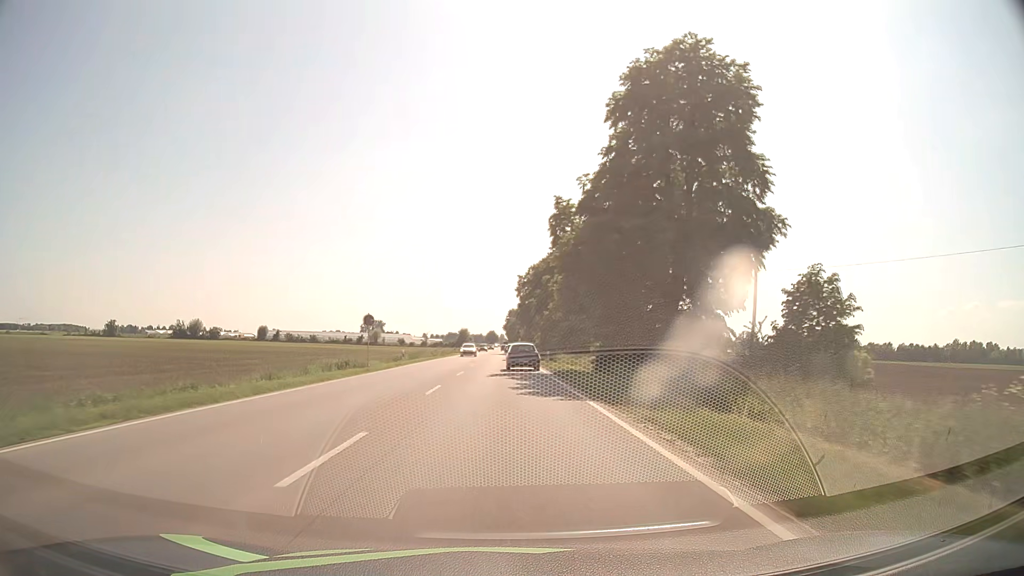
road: primary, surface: asphalt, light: Day
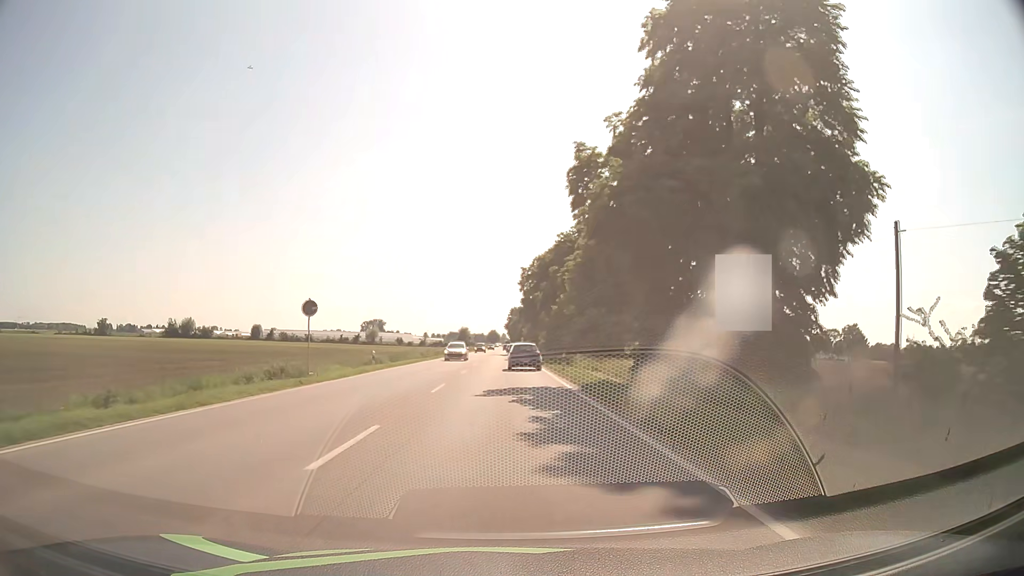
(0.0, +11.1) m; 0°
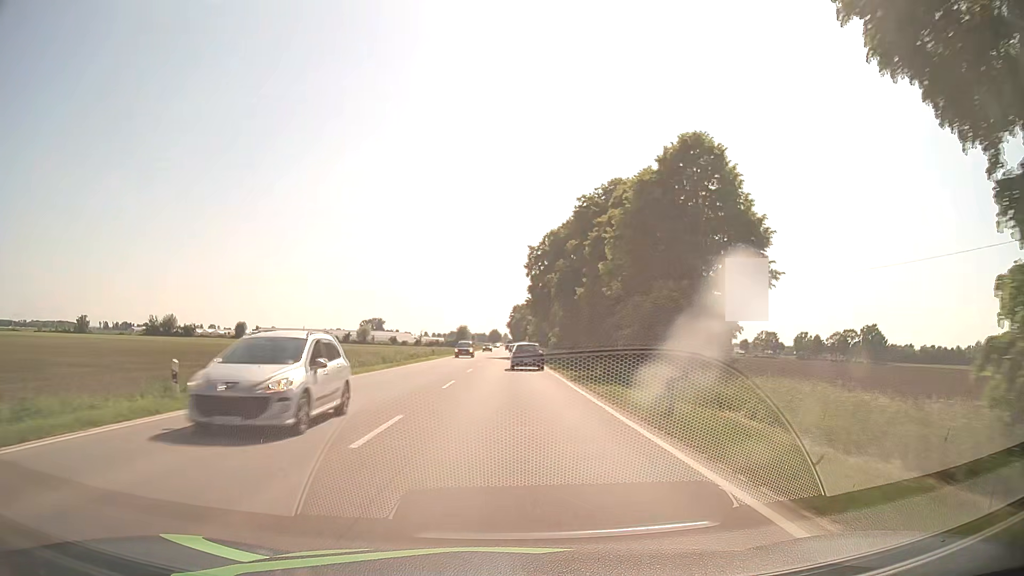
(-0.1, +22.3) m; 0°
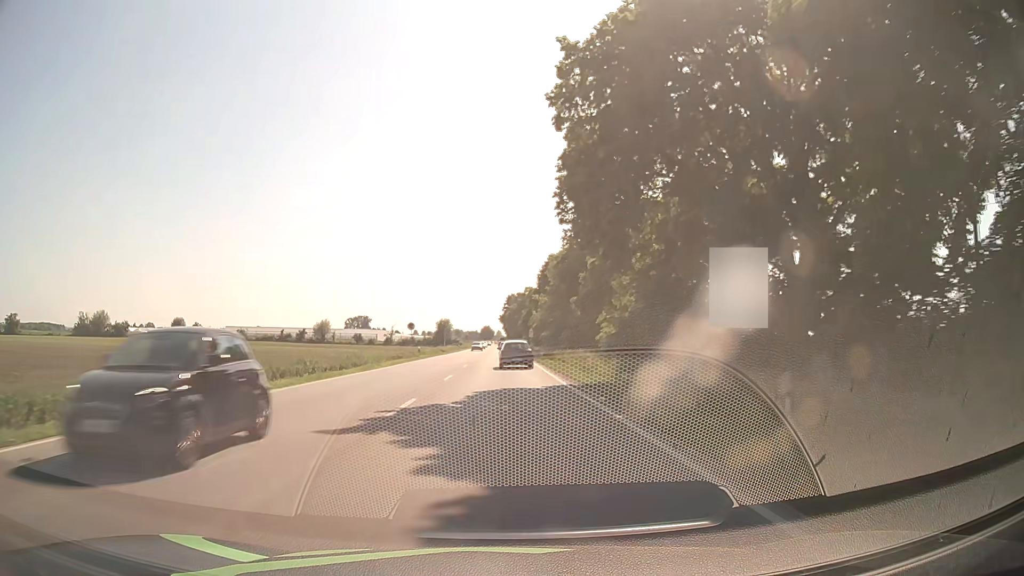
(+0.5, +56.2) m; +1°
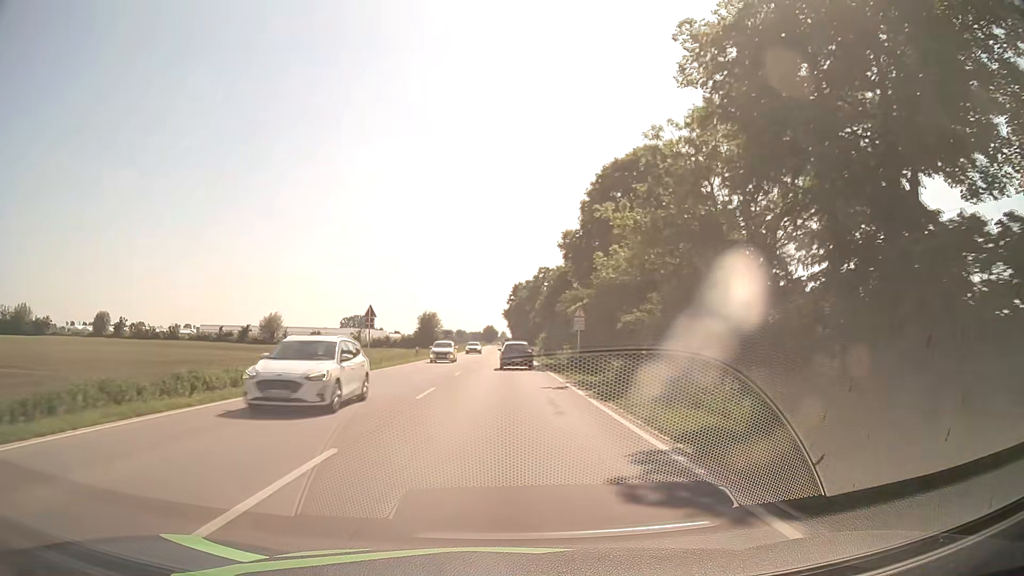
(-0.2, +55.7) m; -1°
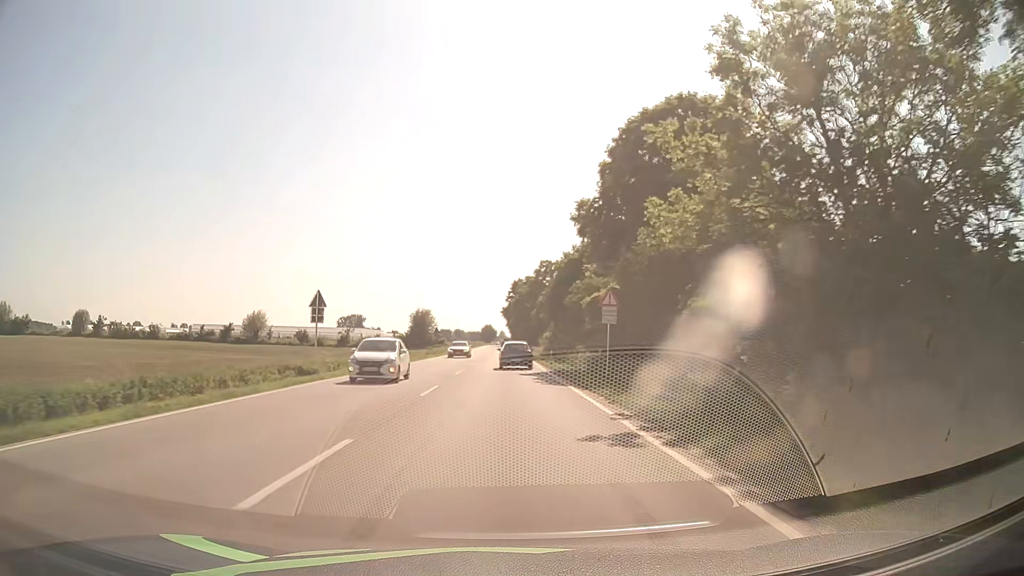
(0.0, +11.1) m; 0°
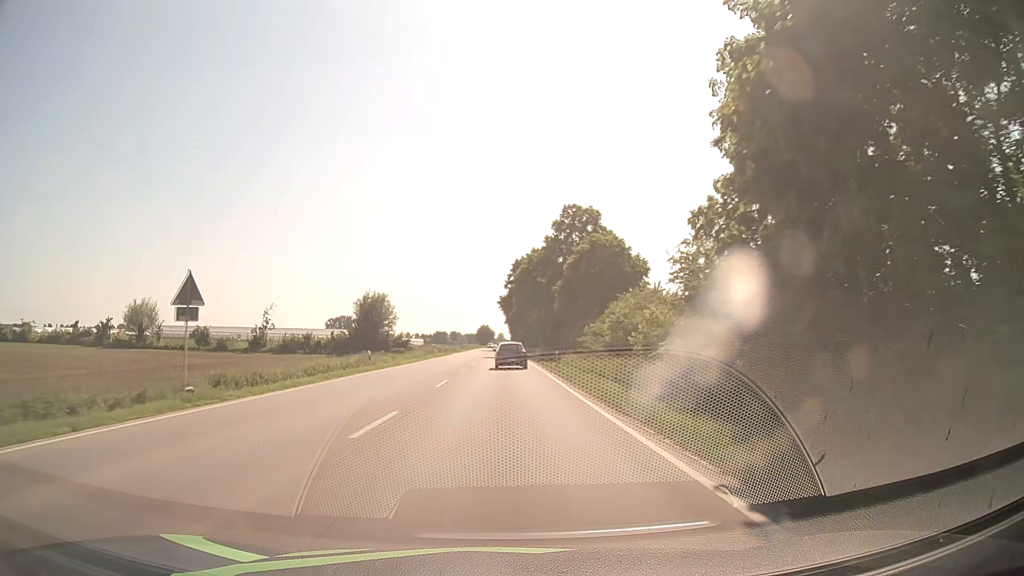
(+0.2, +55.3) m; 0°
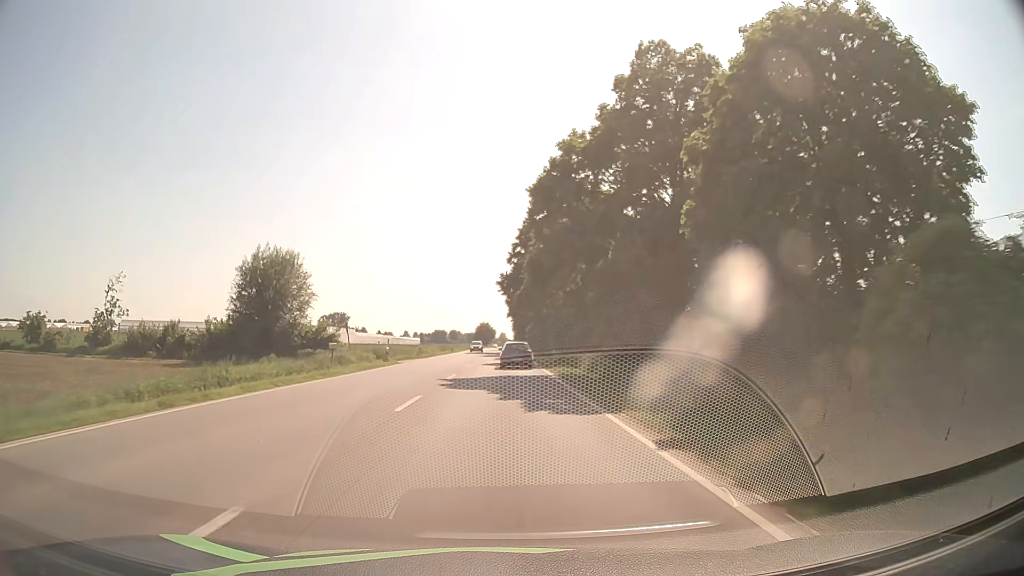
(+0.2, +44.4) m; 0°
(0, +10) (0, +20) (0, +30) (0, +40) (0, +50) (0, +60) (0, +70) (0, +80) (0, +90) (0, +100) m
